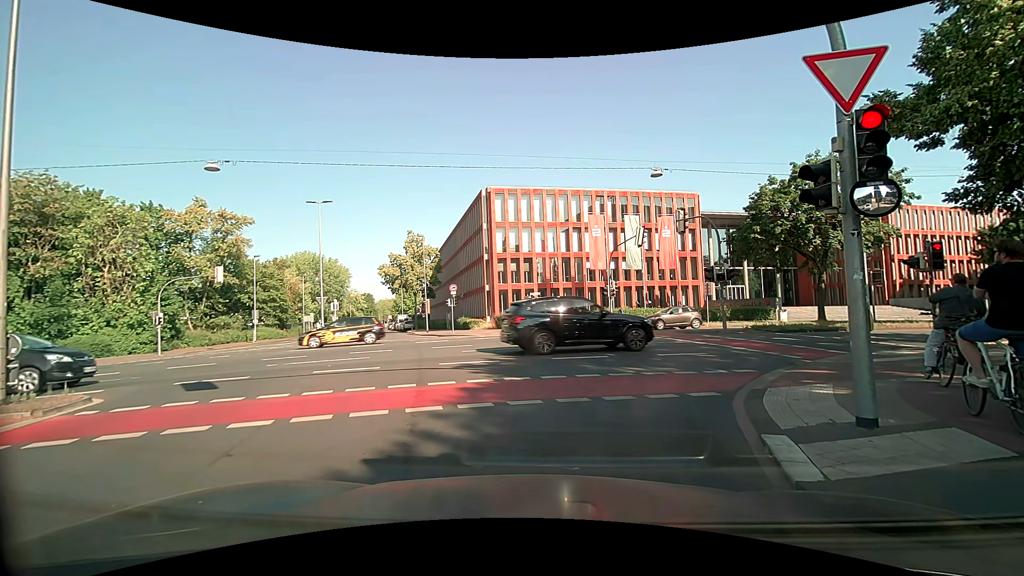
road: secondary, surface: asphalt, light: Day
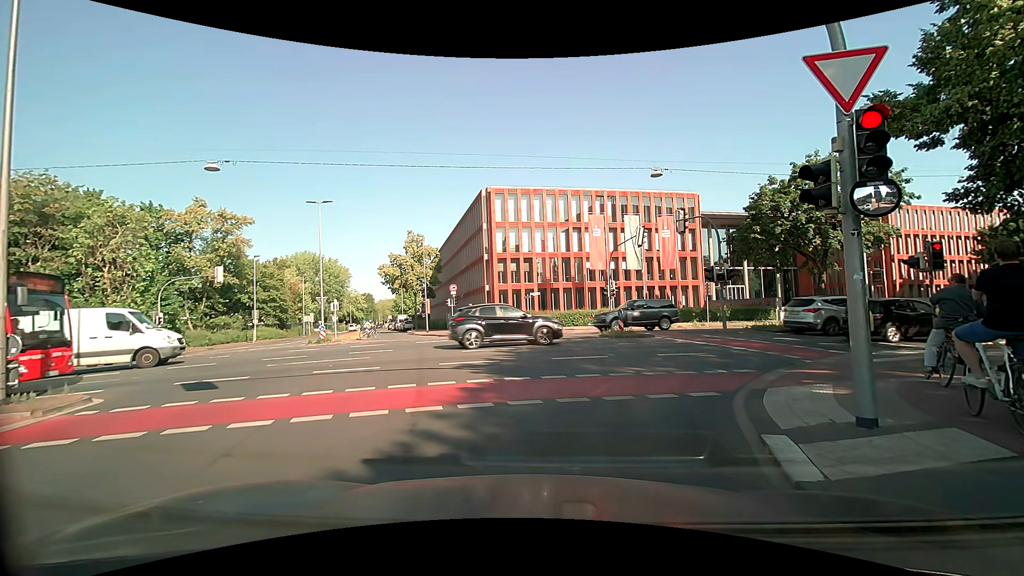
(0.0, 0.0) m; 0°
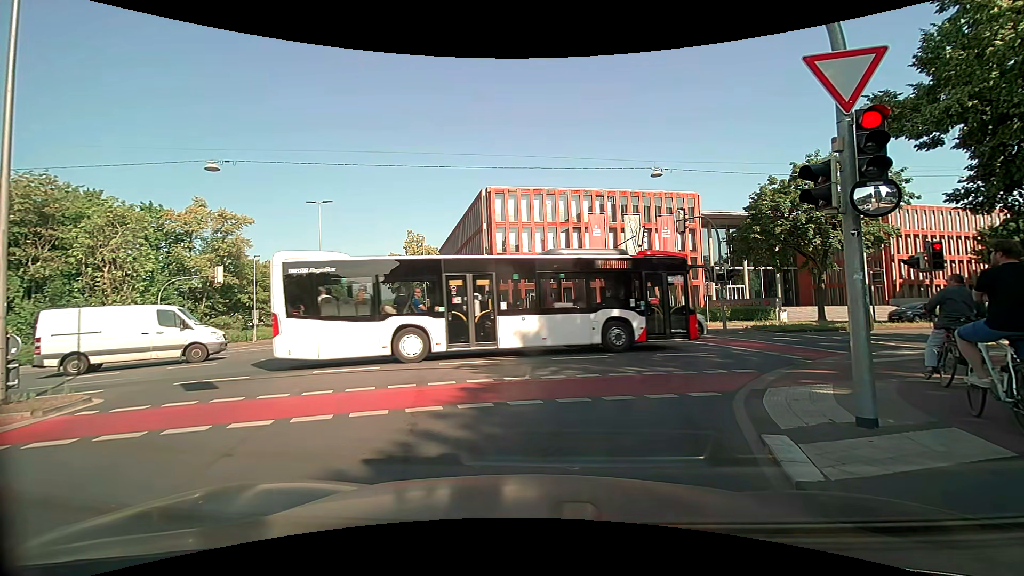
(0.0, 0.0) m; 0°
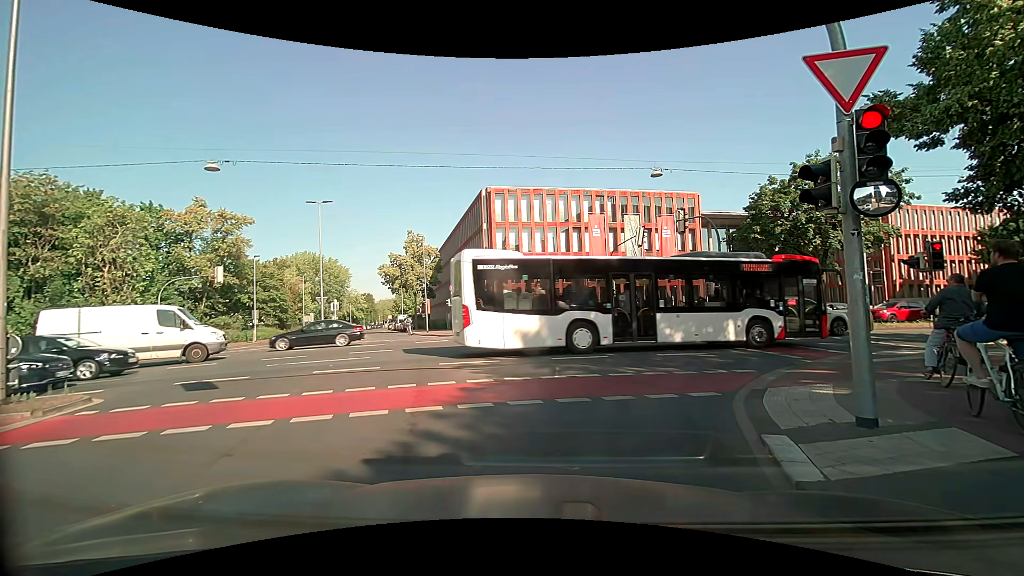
(0.0, 0.0) m; 0°
(-1, +10) (-4, +20) (-7, +29) (-10, +38) (-14, +48) (-17, +57) (-21, +67) (-25, +76) (-28, +85) (-32, +94) m
